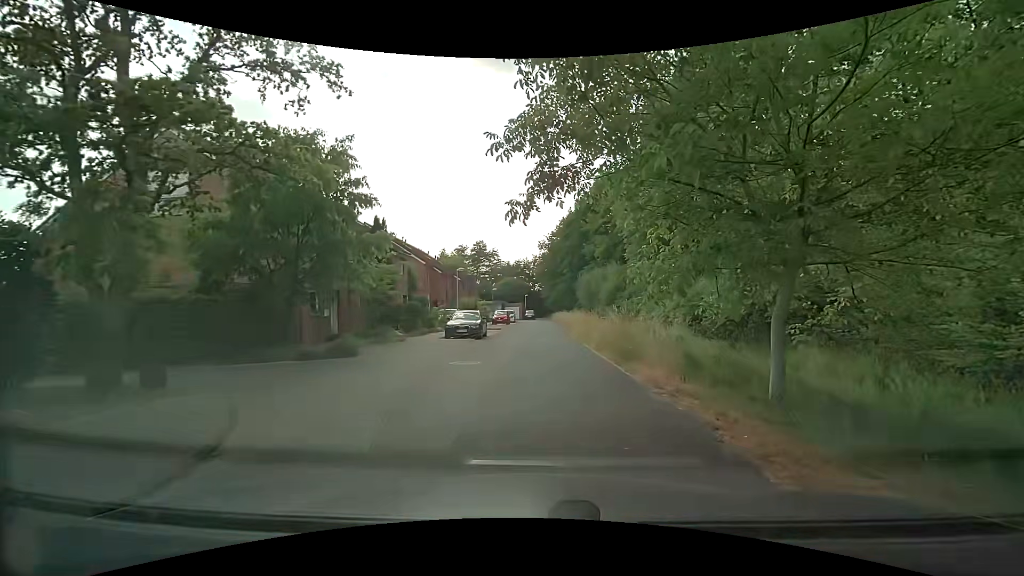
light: Day
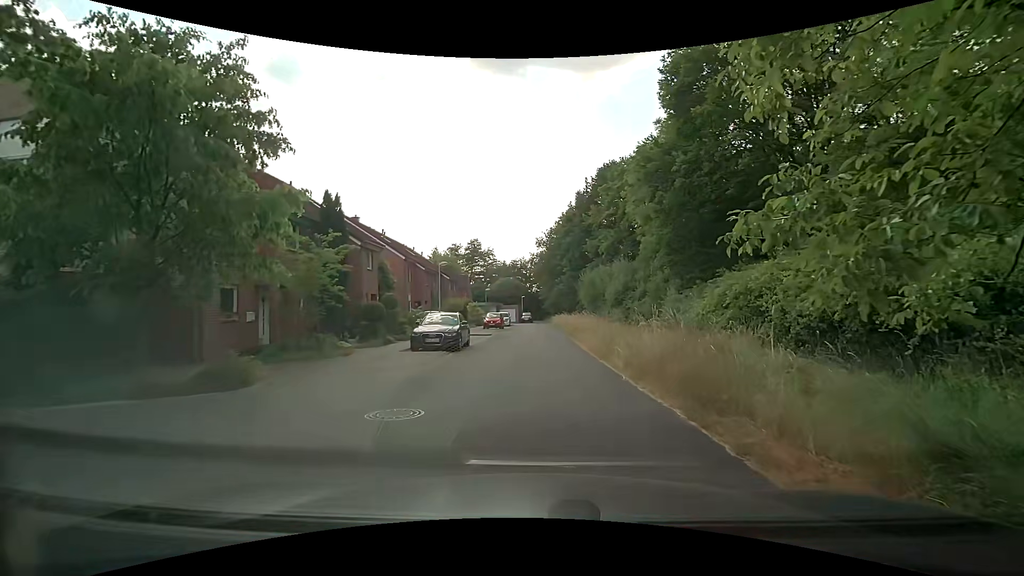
(-0.1, +6.2) m; -1°
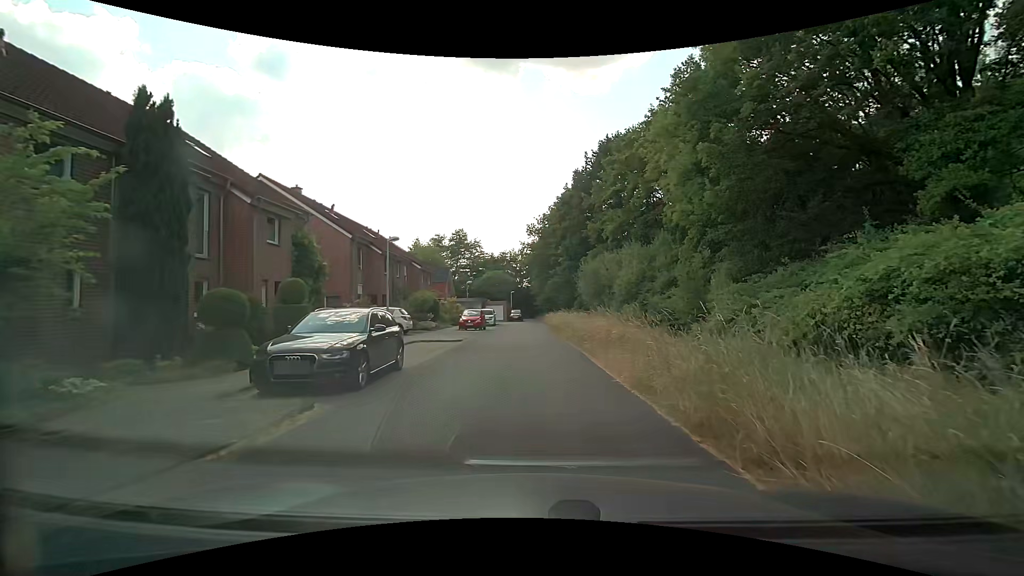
(+0.1, +9.8) m; +2°
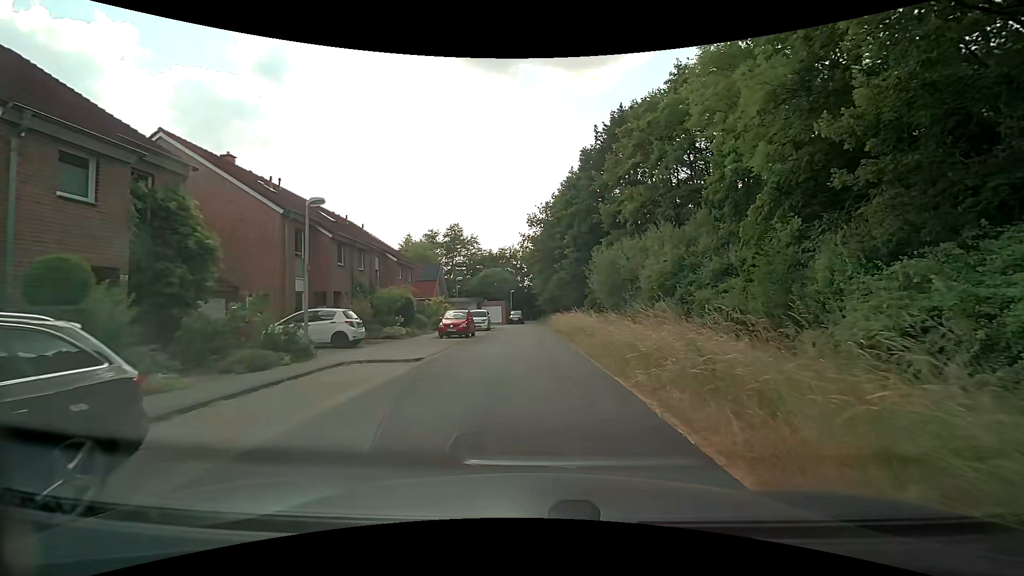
(0.0, +8.3) m; -2°
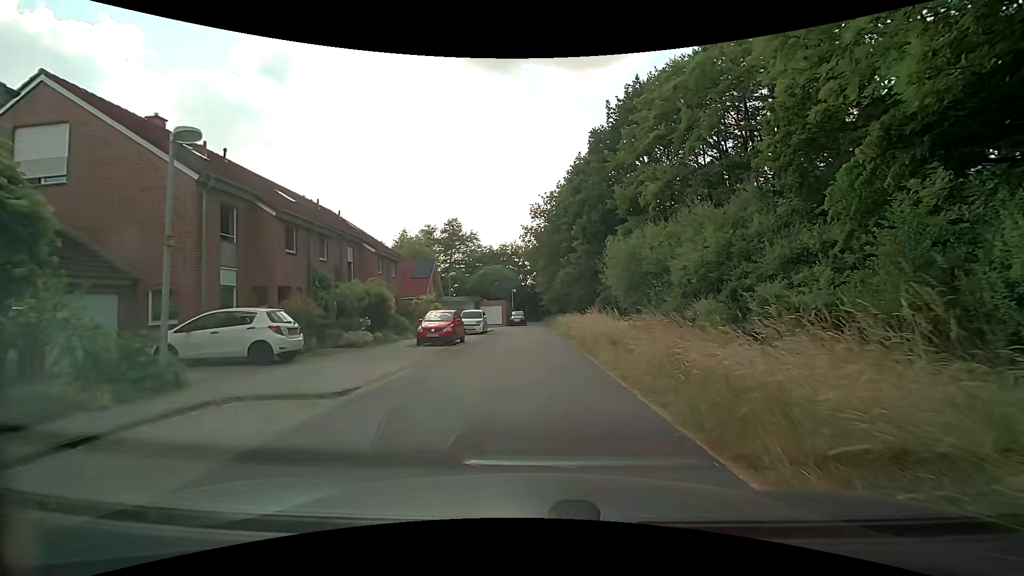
(+0.1, +5.7) m; +1°
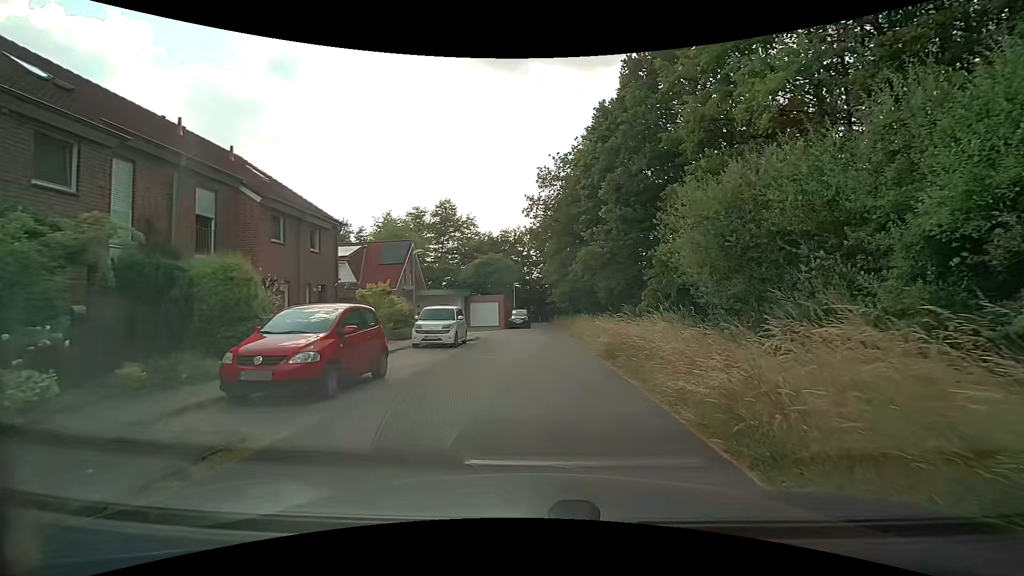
(0.0, +13.5) m; -1°
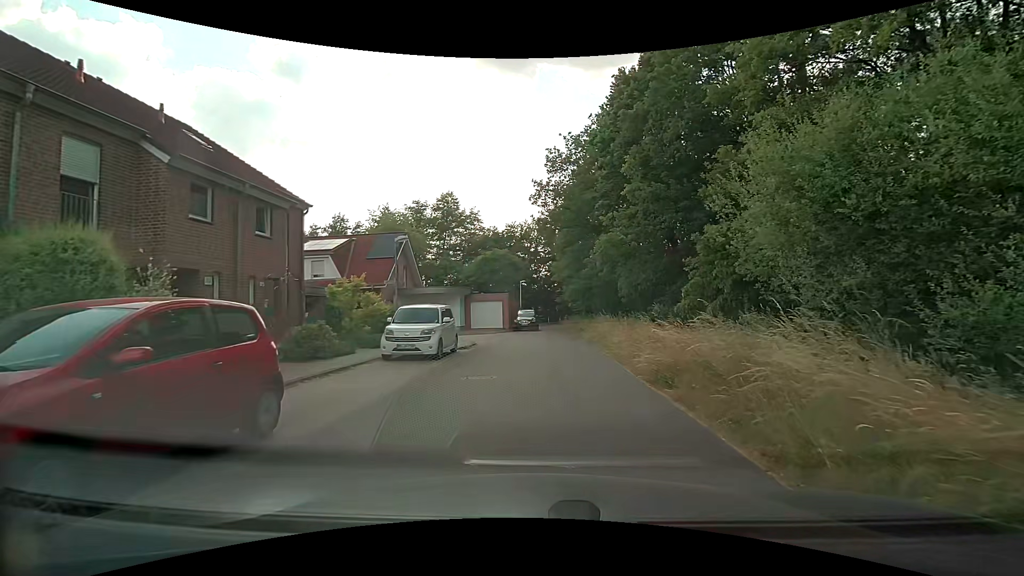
(0.0, +4.8) m; -1°
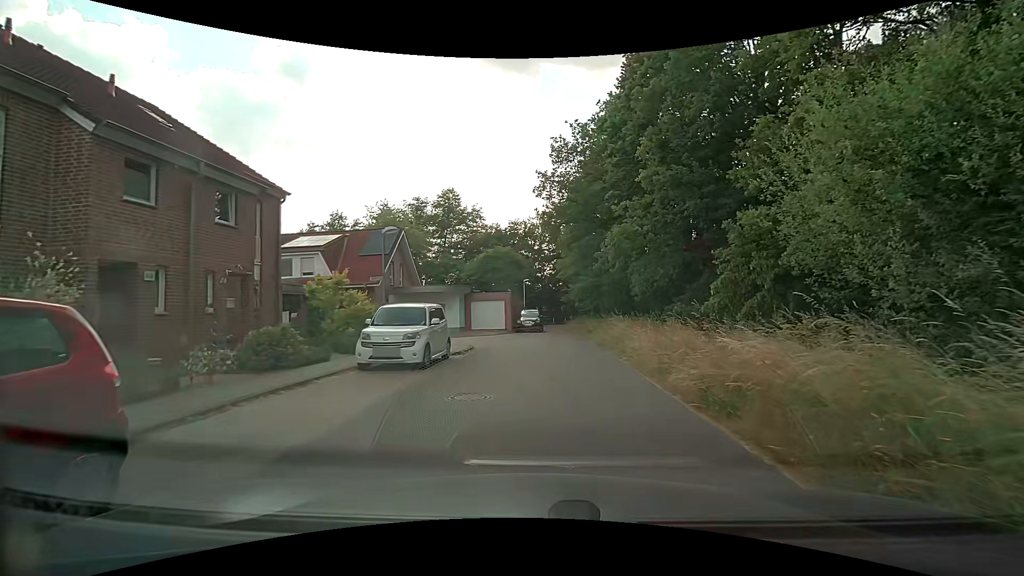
(0.0, +2.4) m; -1°
